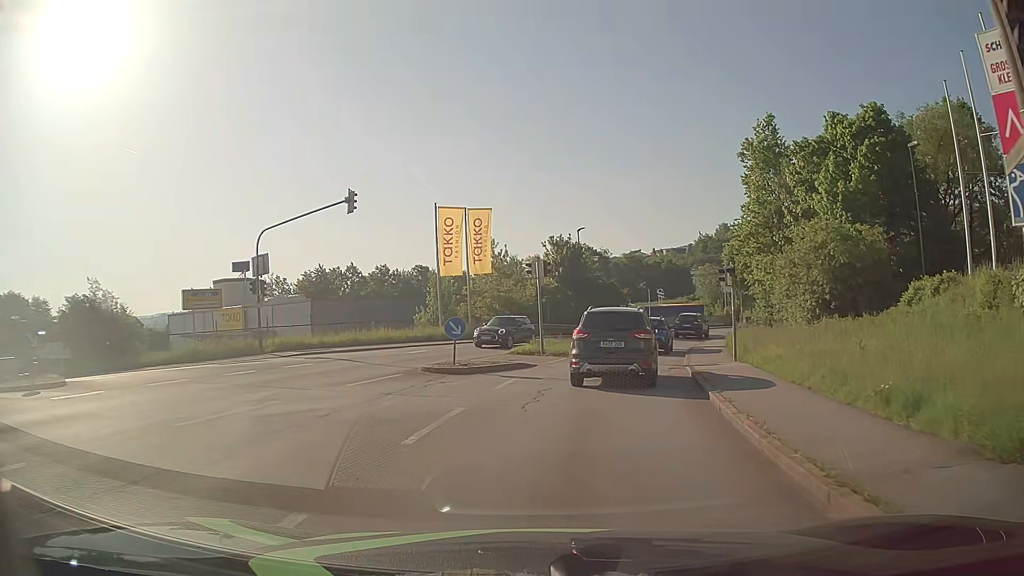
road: tertiary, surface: asphalt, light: Day
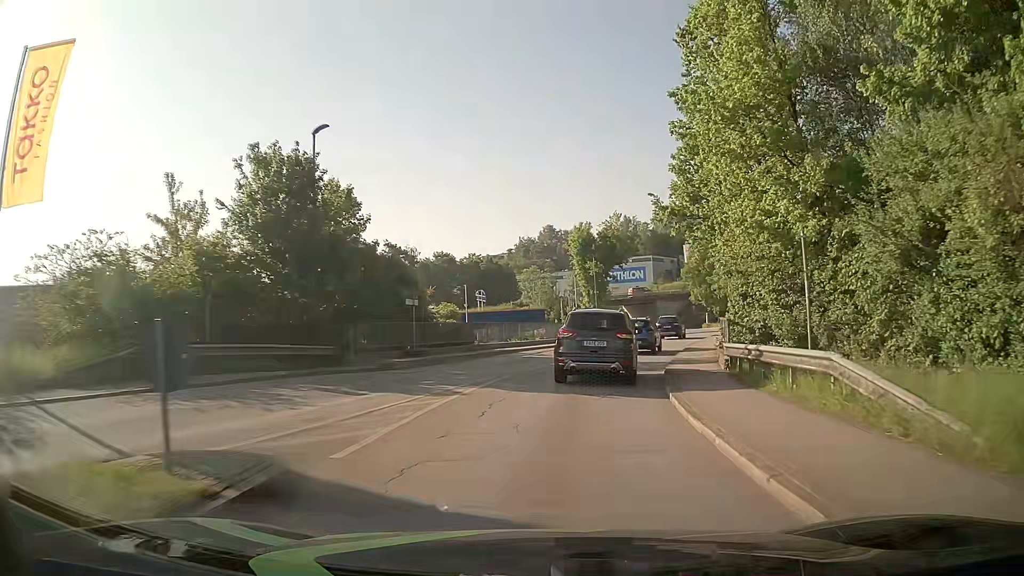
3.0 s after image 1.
(+3.1, +28.5) m; +13°
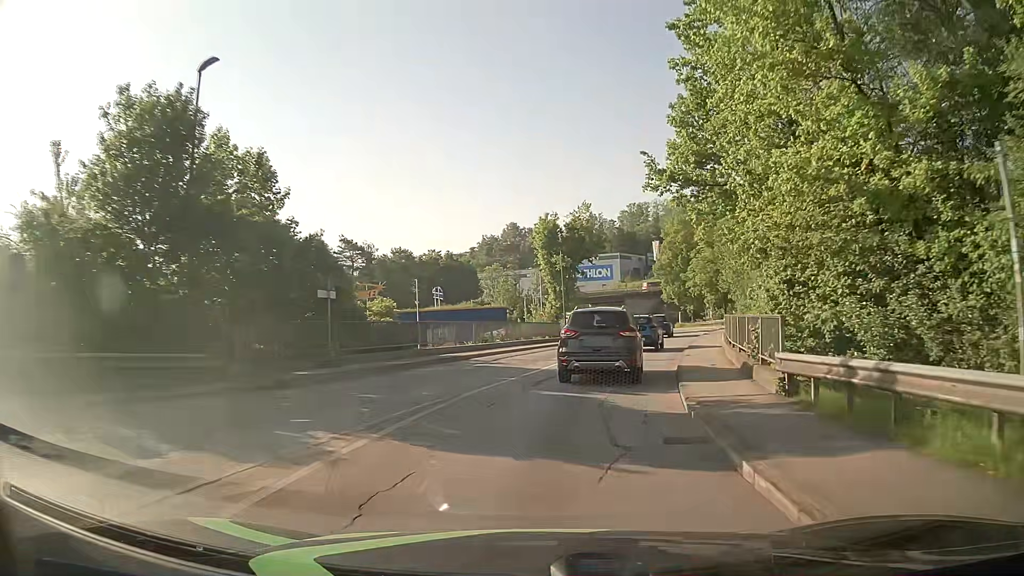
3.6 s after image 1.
(+0.2, +6.3) m; +3°
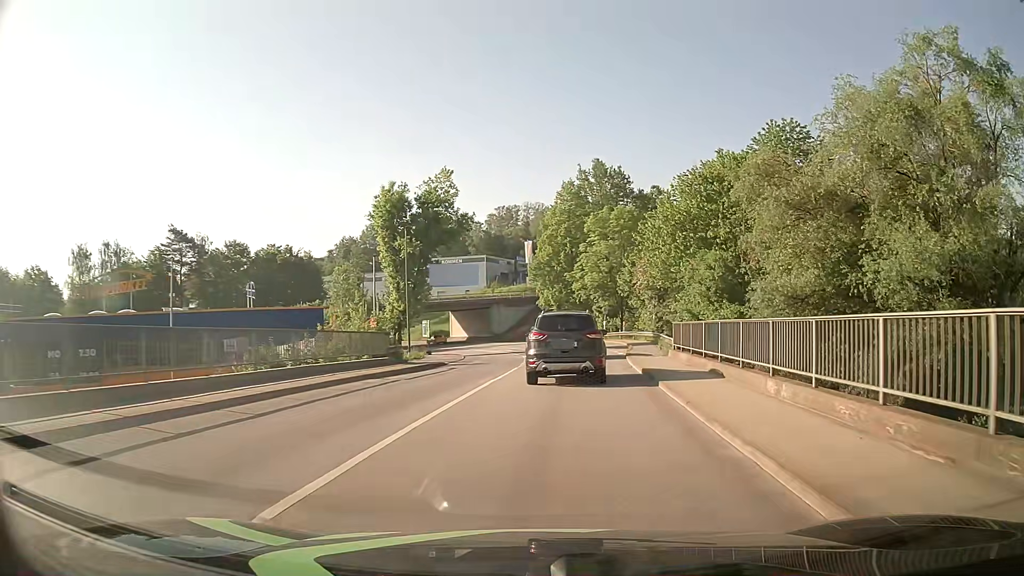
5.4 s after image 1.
(+1.7, +18.6) m; +11°
(+1, +10) (+2, +20) (+2, +30) (+3, +40) (+3, +50) (+2, +60) (-1, +70) (-4, +79) (-7, +88) (-12, +97) m
